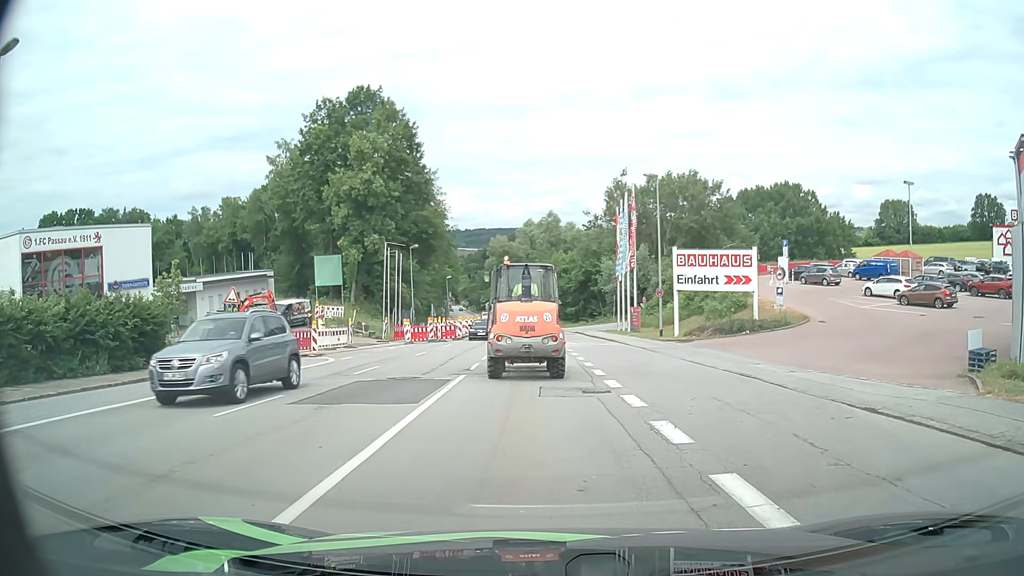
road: tertiary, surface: asphalt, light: Day
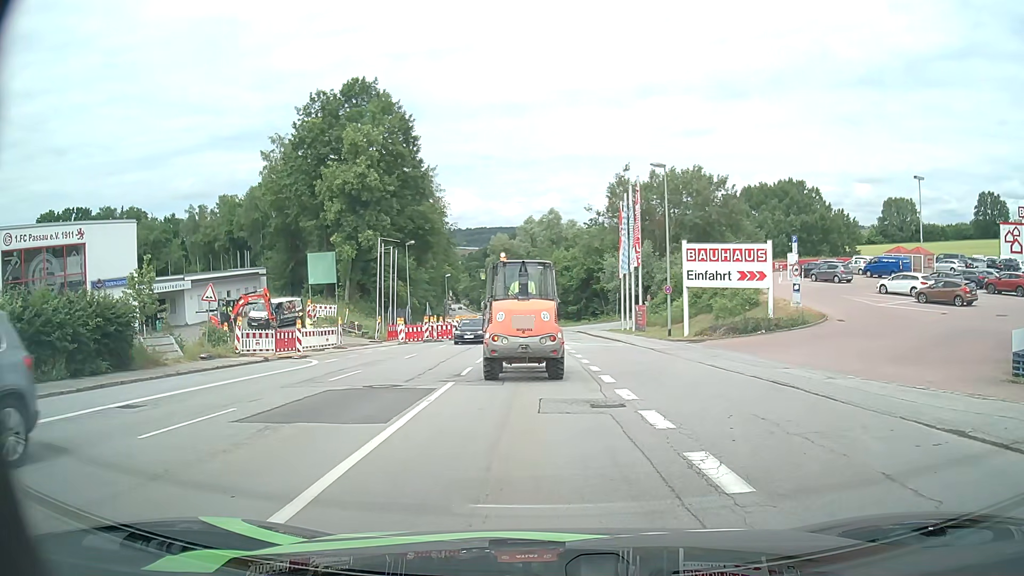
(0.0, +2.1) m; +1°
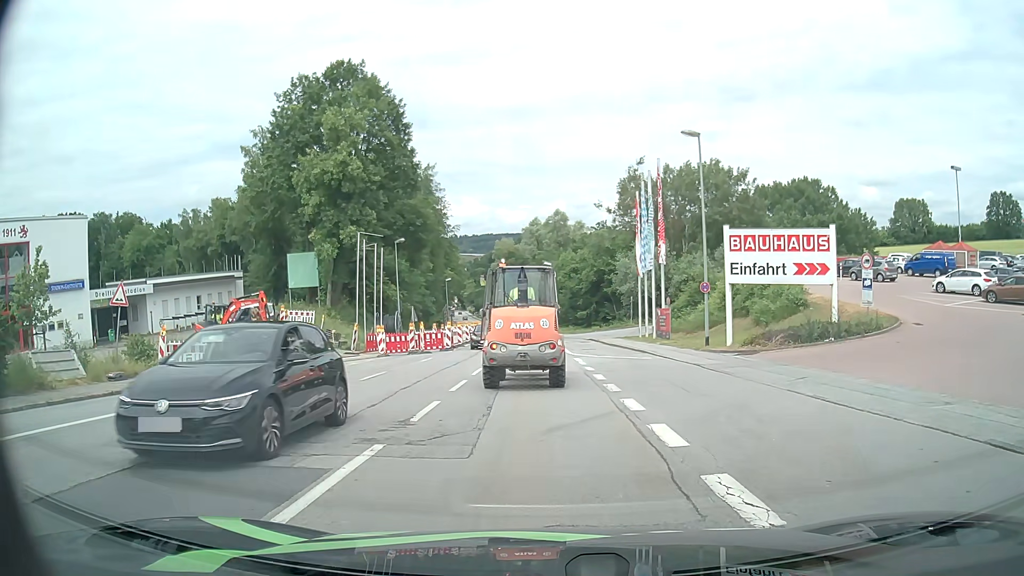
(-0.1, +6.6) m; 0°
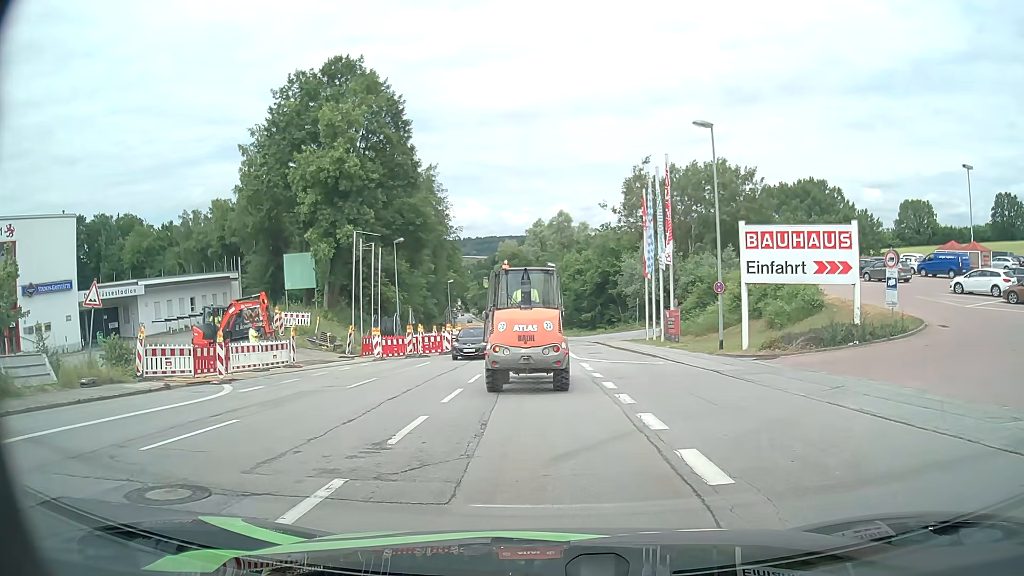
(0.0, +1.7) m; -1°
(0, +10) (-1, +20) (-1, +30) (-1, +40) (-1, +50) (-2, +60) (-3, +70) (-3, +80) (-4, +90) (-5, +100) m
